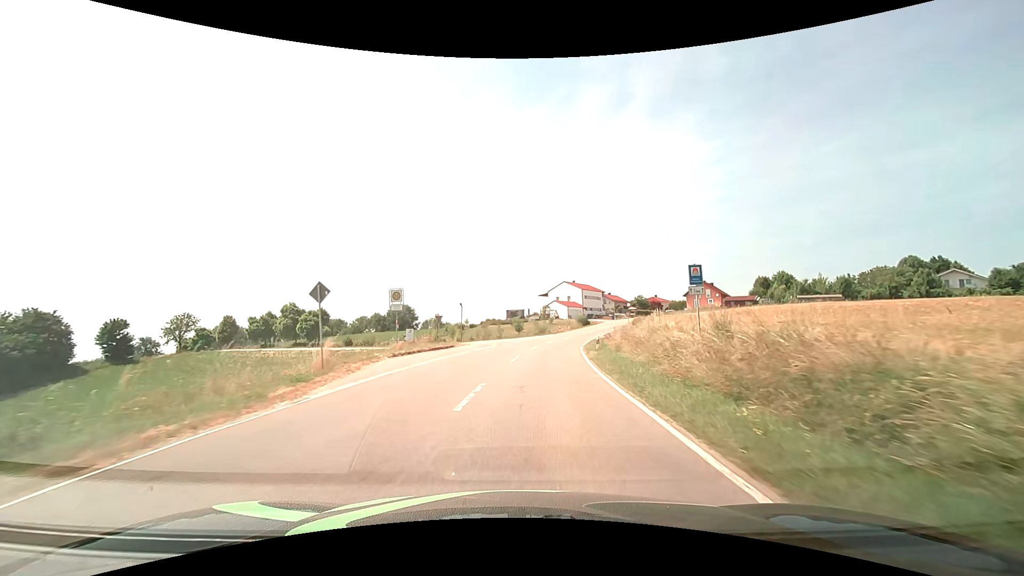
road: tertiary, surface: asphalt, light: Day
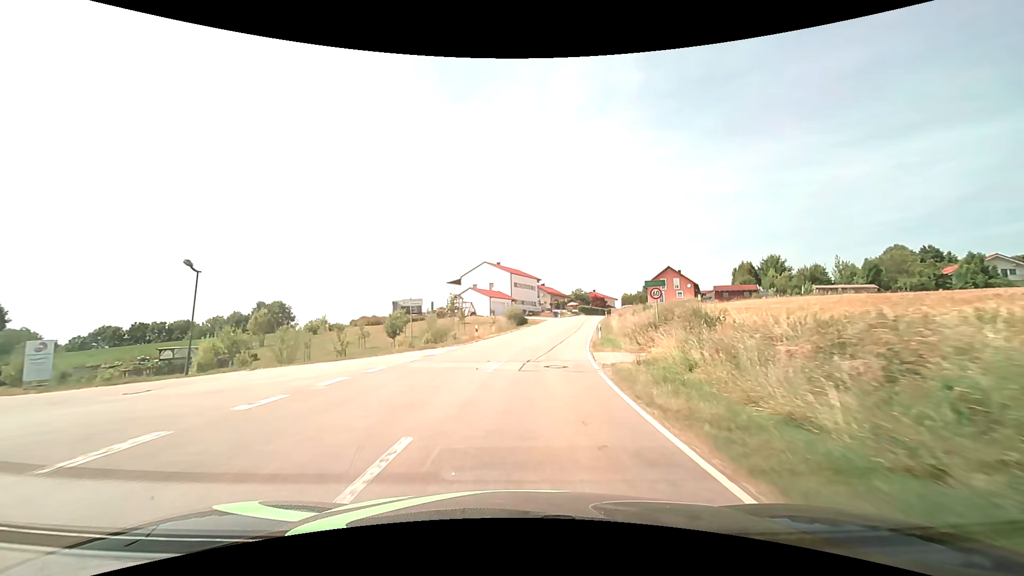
(+3.2, +41.3) m; +10°
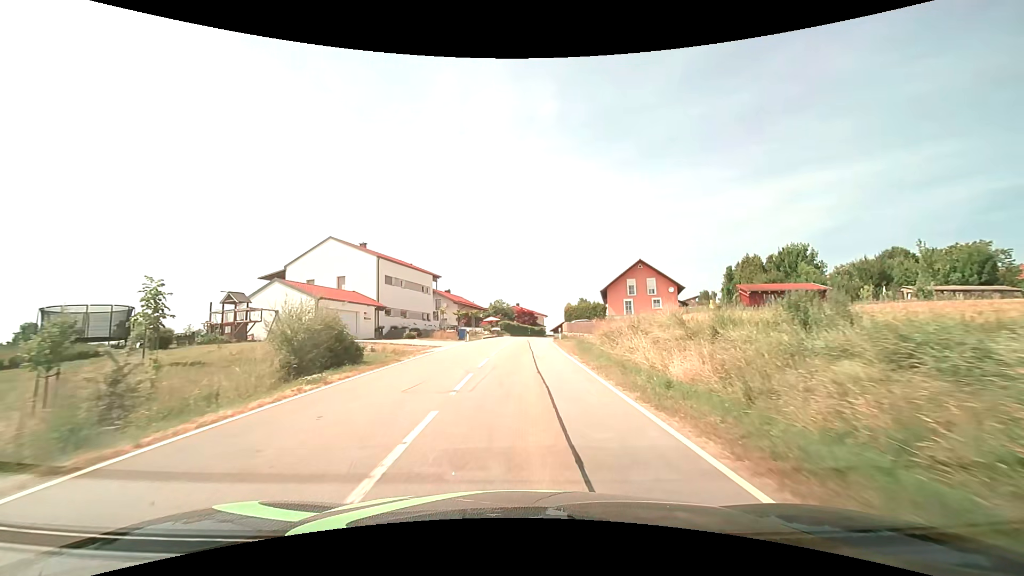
(+3.4, +39.9) m; +10°
(0, +10) (0, +20) (+1, +30) (+1, +40) (+2, +50) (+3, +60) (+4, +70) (+6, +80) (+7, +90) (+10, +99) m
